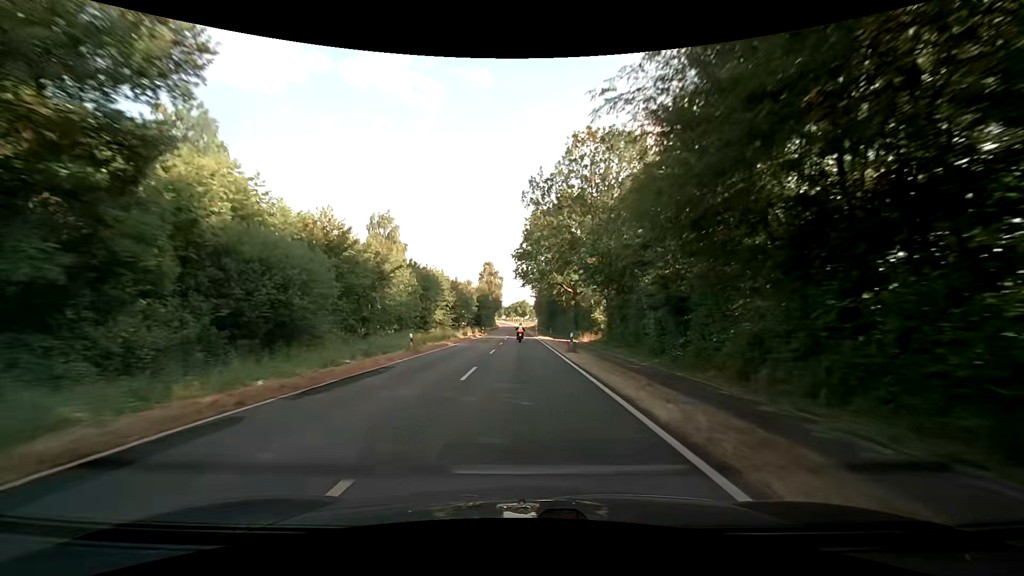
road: secondary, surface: asphalt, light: Day
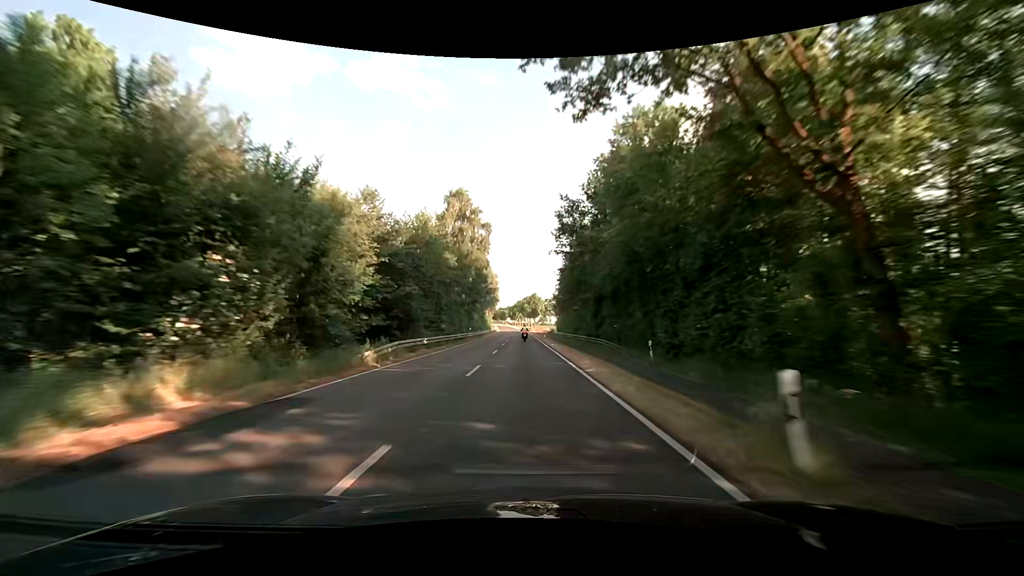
(-0.4, +71.8) m; -1°
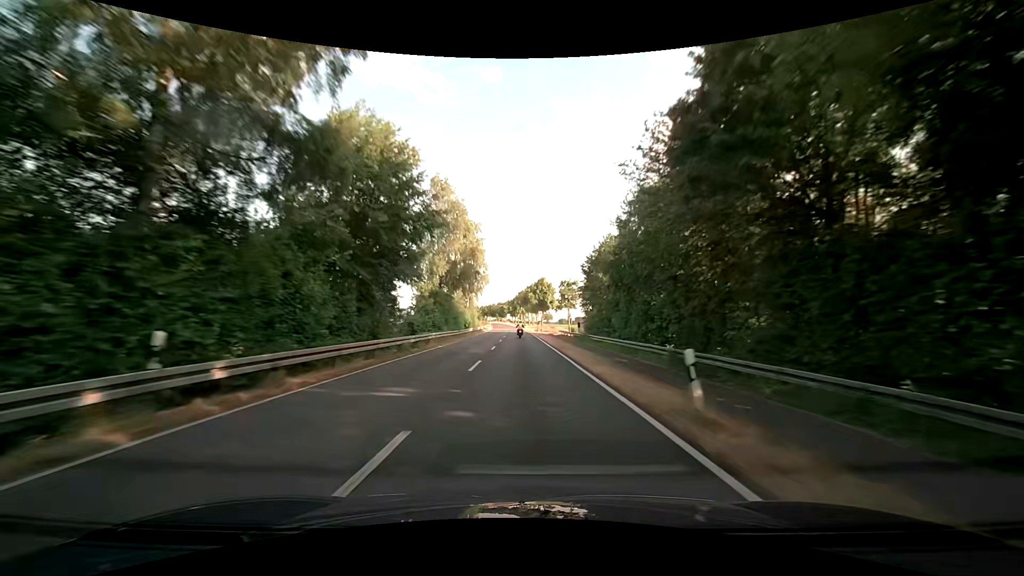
(-0.1, +47.5) m; 0°
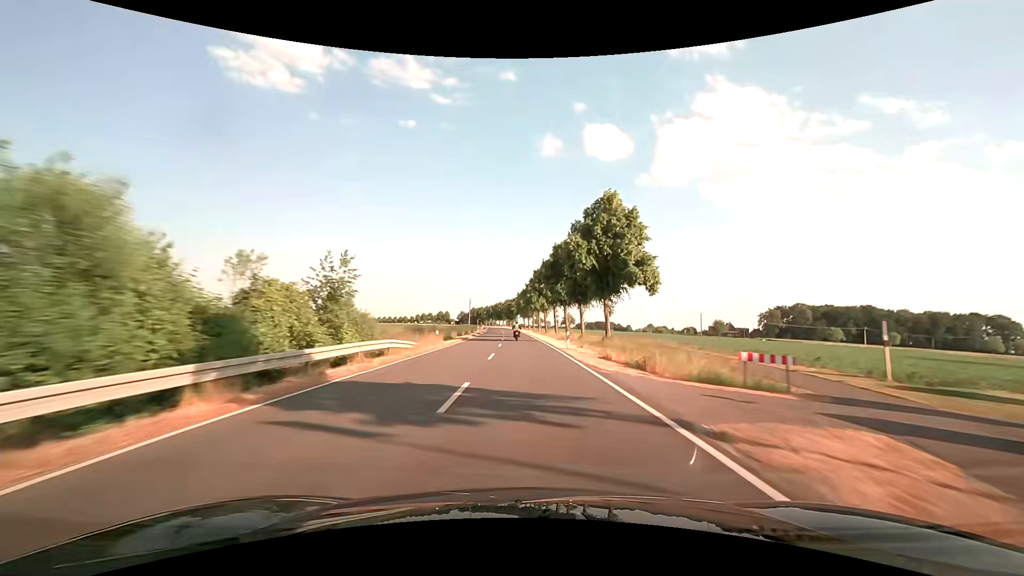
(-1.5, +78.7) m; -2°
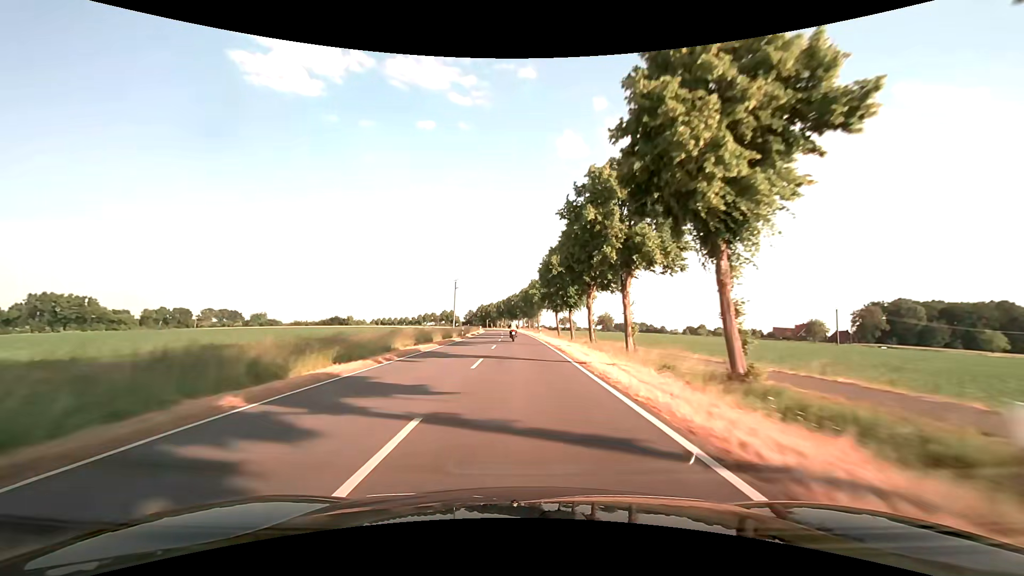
(-1.2, +76.6) m; -2°
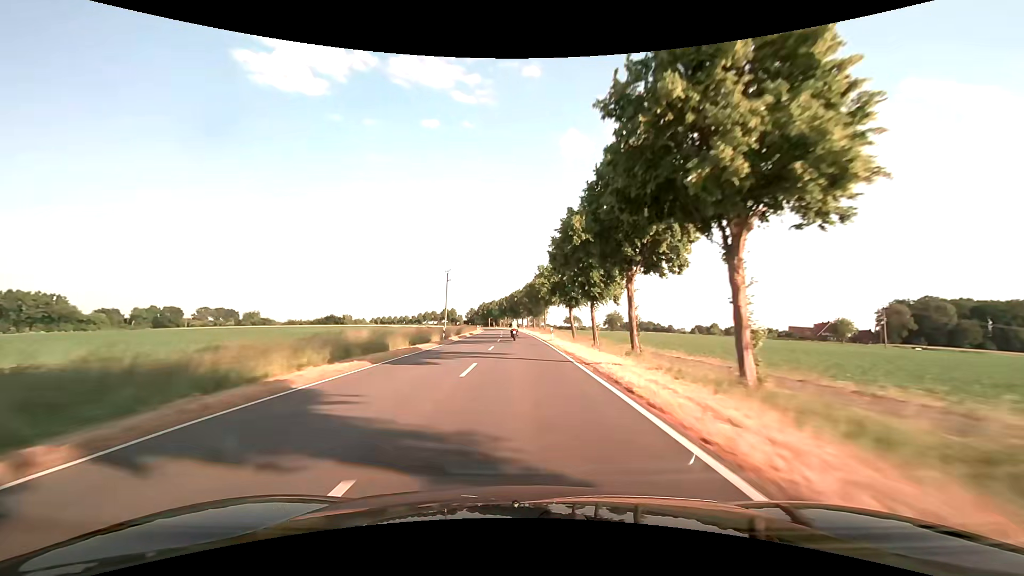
(0.0, +14.9) m; -1°
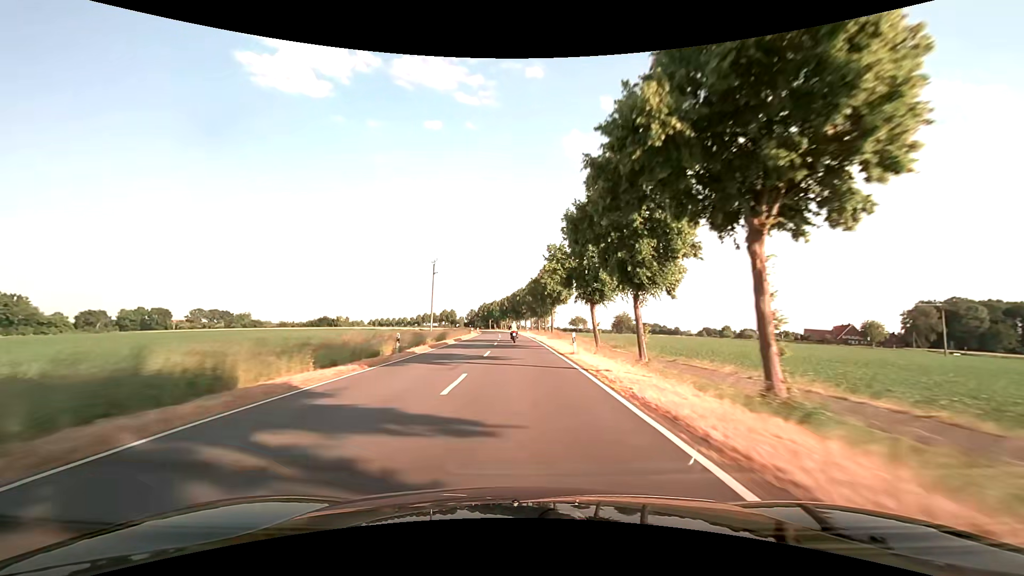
(0.0, +14.8) m; 0°
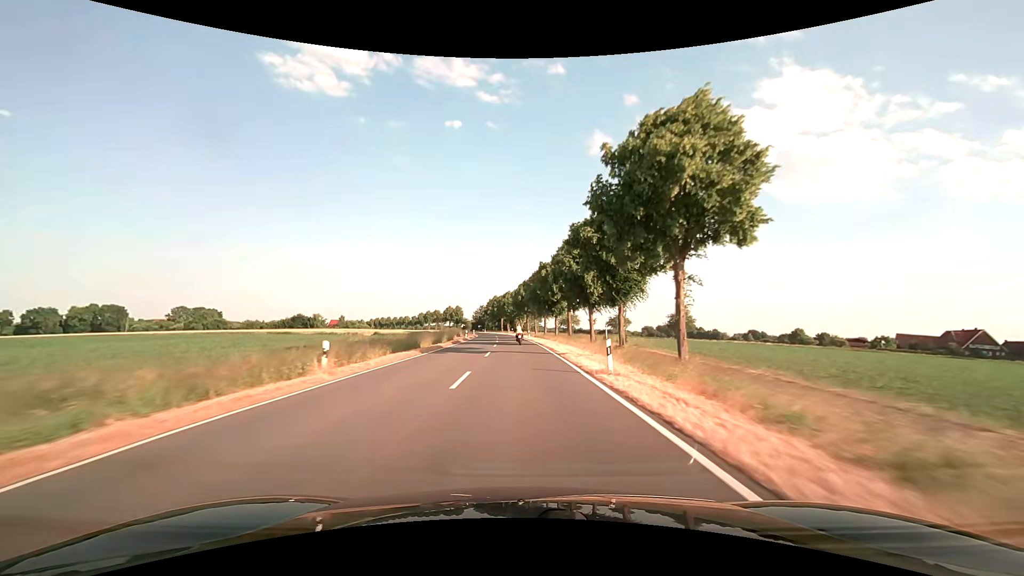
(-0.9, +58.9) m; -2°
(0, +10) (0, +20) (0, +30) (-1, +40) (-1, +50) (-2, +60) (-2, +70) (-3, +80) (-4, +90) (-5, +100) m
